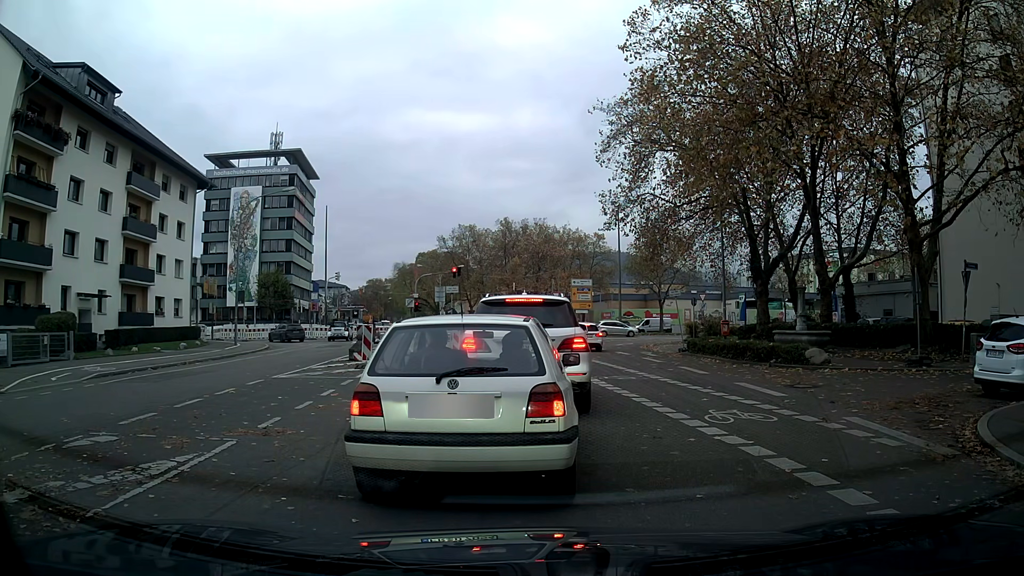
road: tertiary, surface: asphalt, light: Day
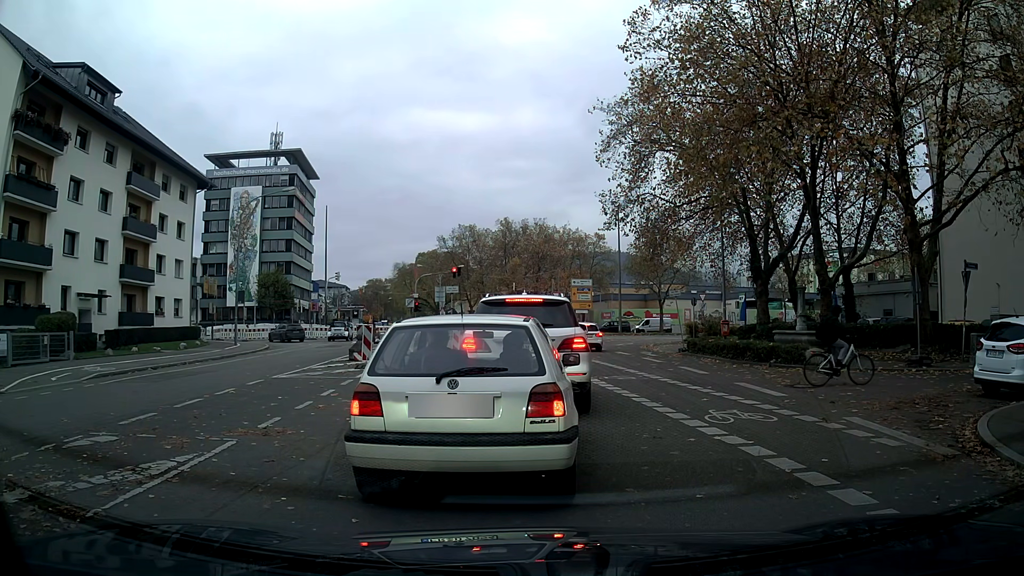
(0.0, 0.0) m; 0°
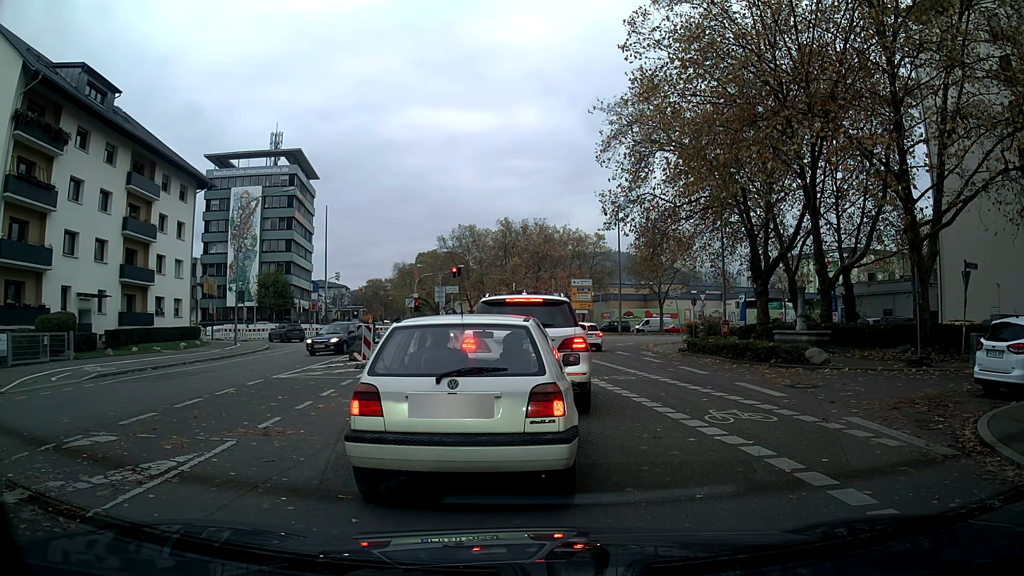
(0.0, 0.0) m; 0°
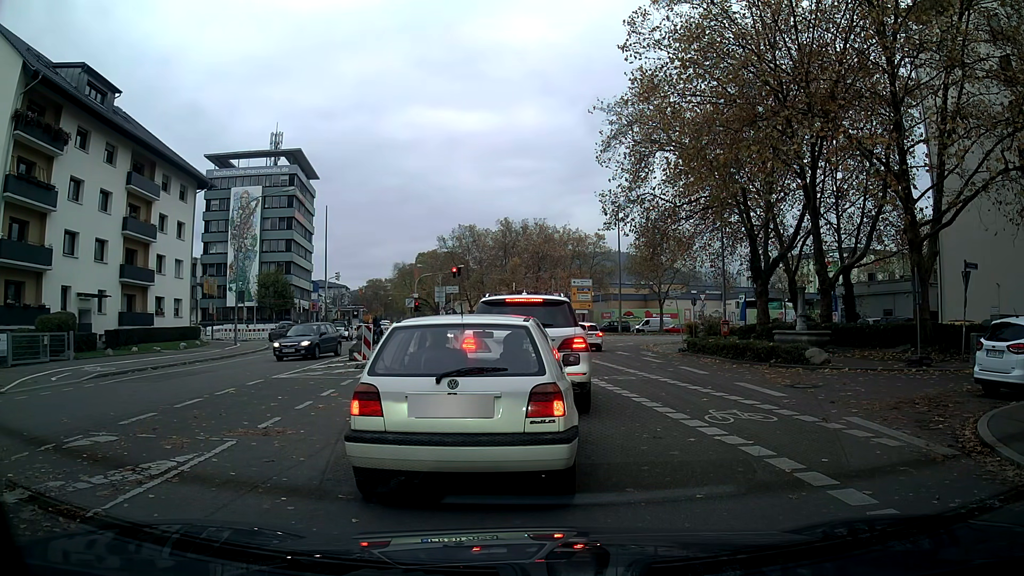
(0.0, 0.0) m; 0°
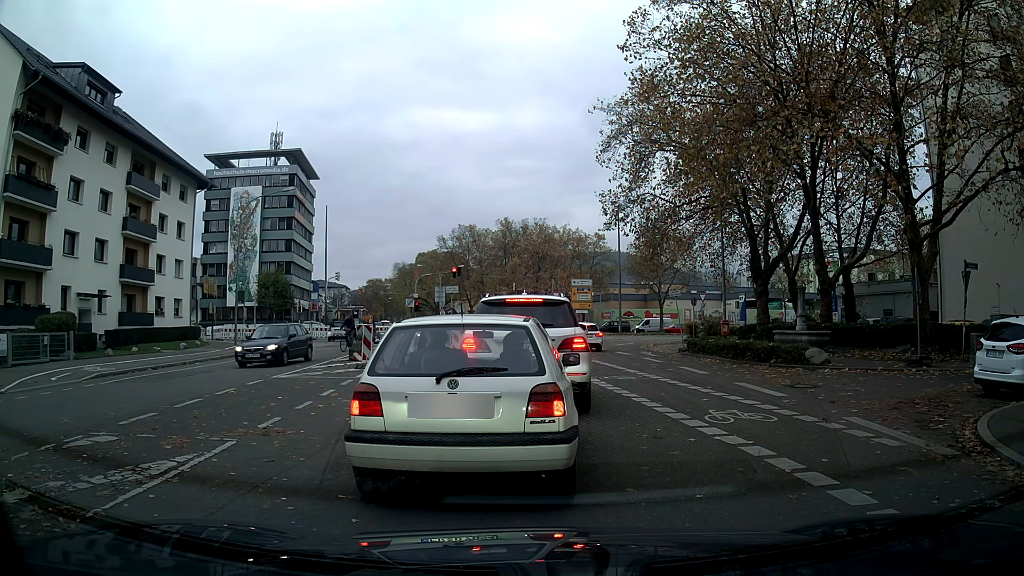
(0.0, 0.0) m; 0°
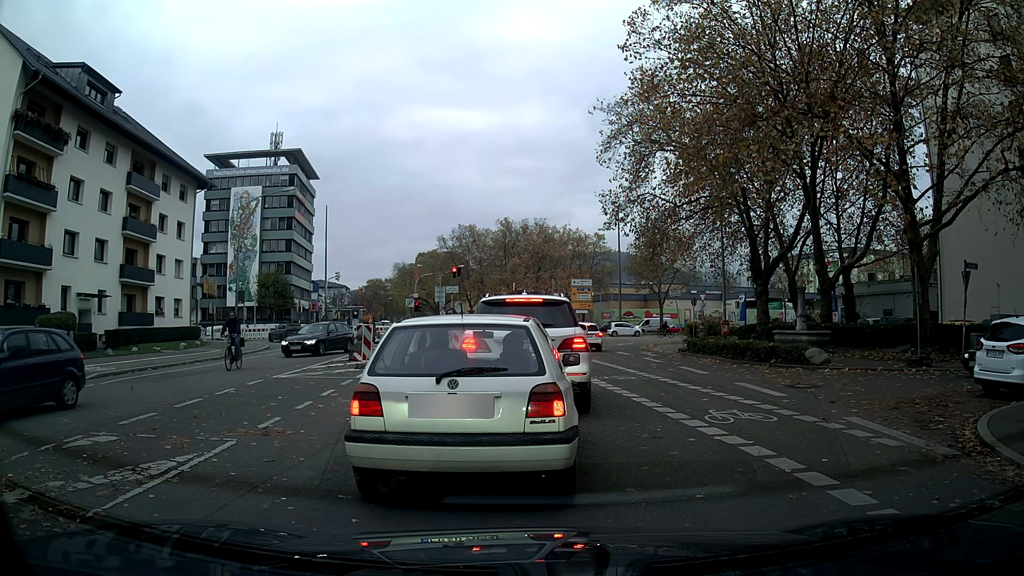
(0.0, 0.0) m; 0°
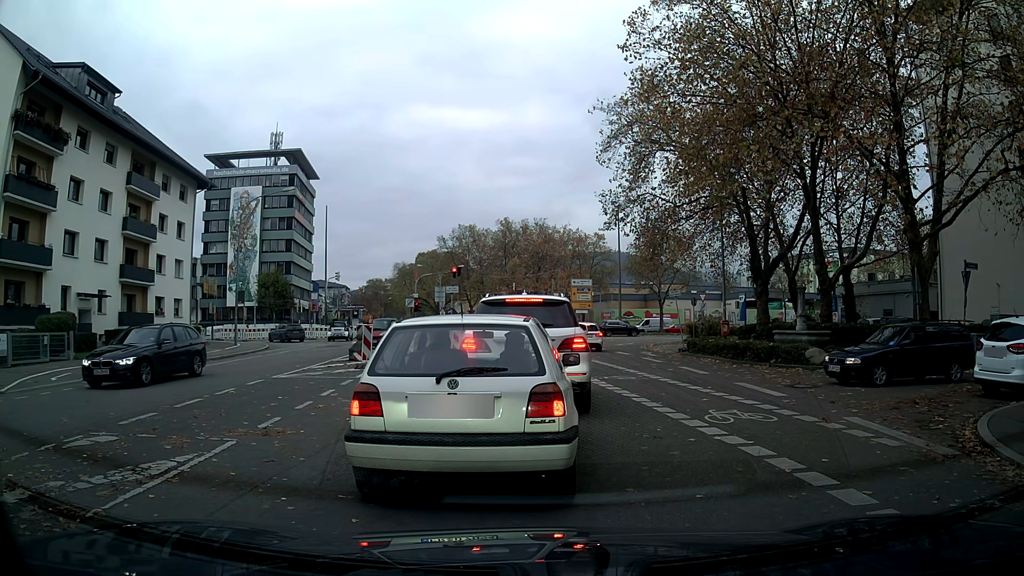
(0.0, 0.0) m; 0°
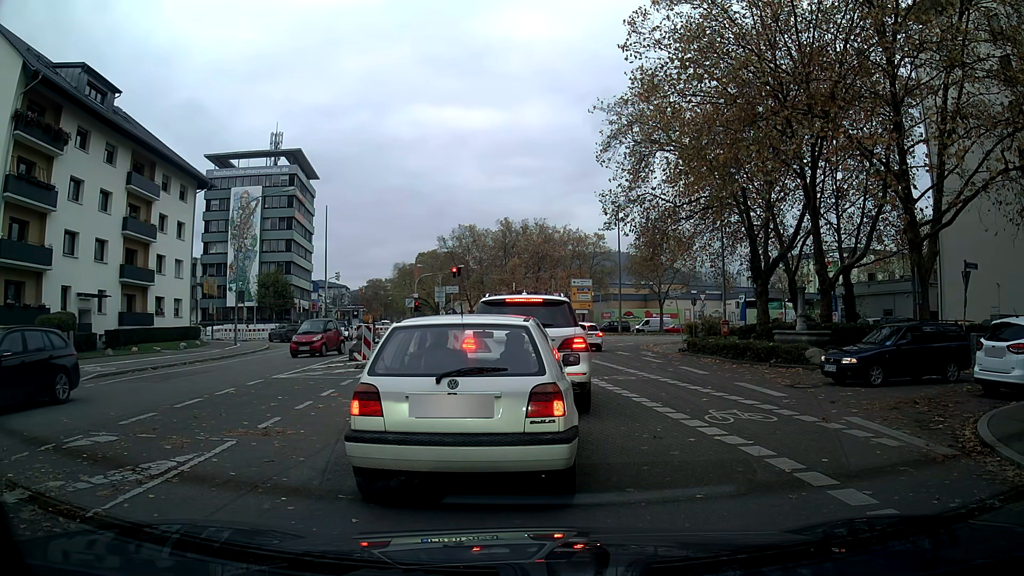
(0.0, 0.0) m; 0°
